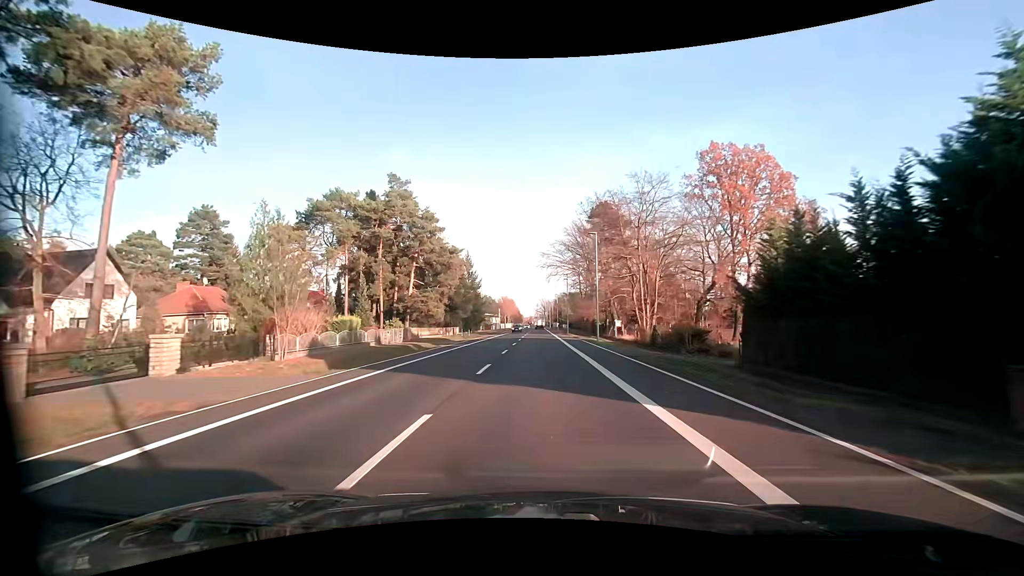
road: primary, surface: asphalt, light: Day
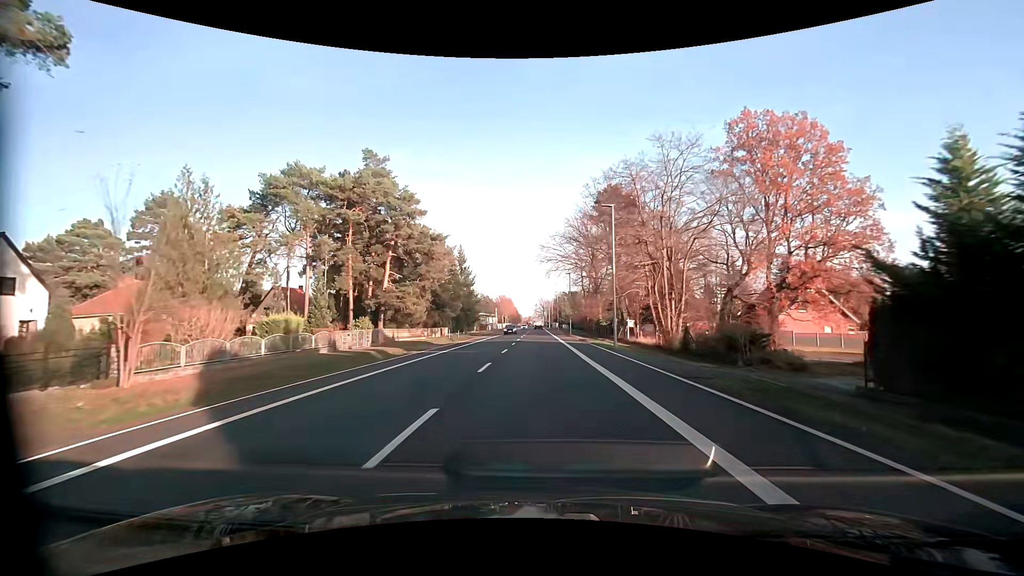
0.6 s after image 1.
(0.0, +8.6) m; 0°
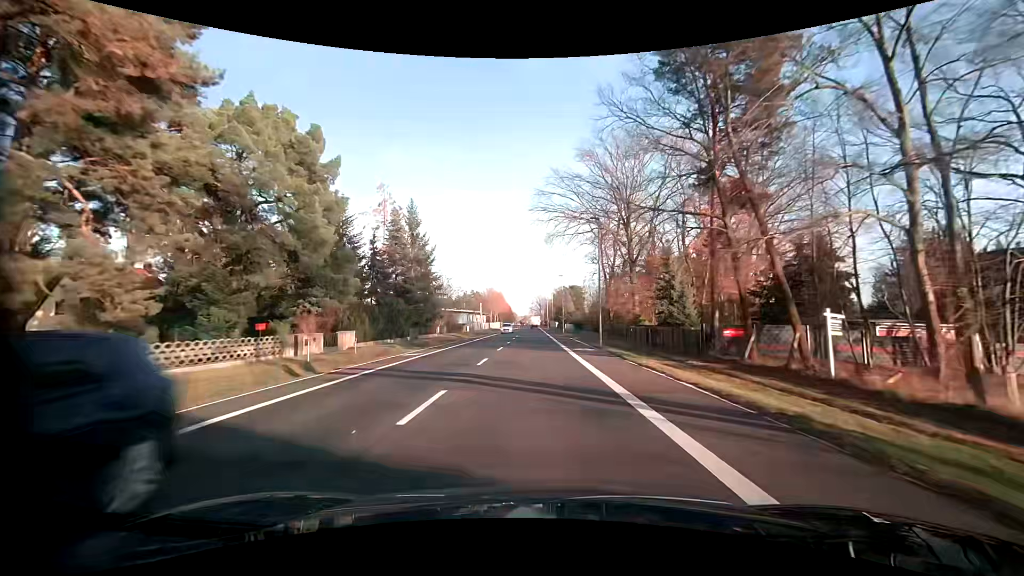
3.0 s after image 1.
(+0.2, +34.5) m; +1°
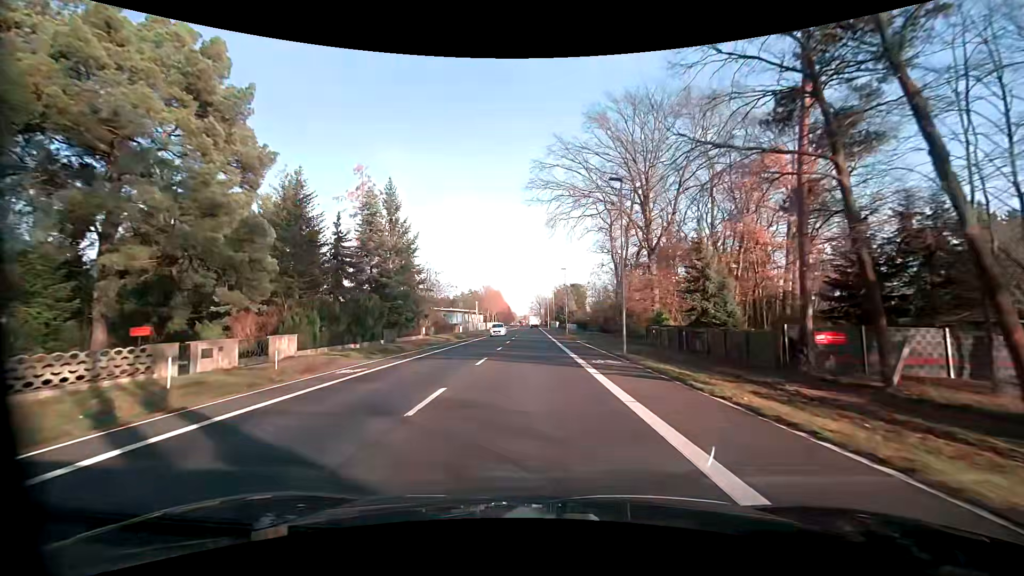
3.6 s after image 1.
(0.0, +8.6) m; 0°
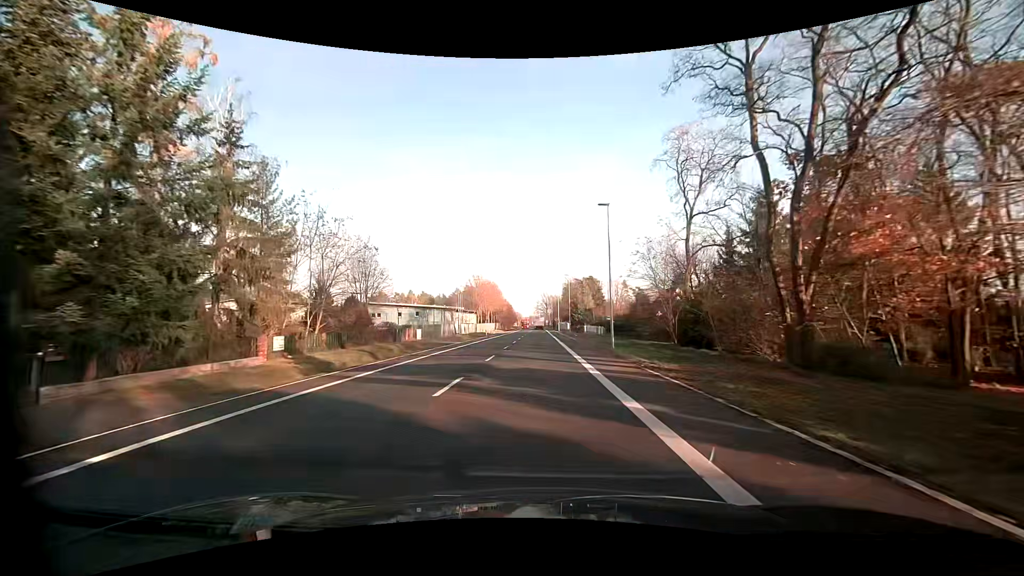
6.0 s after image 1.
(0.0, +34.2) m; 0°
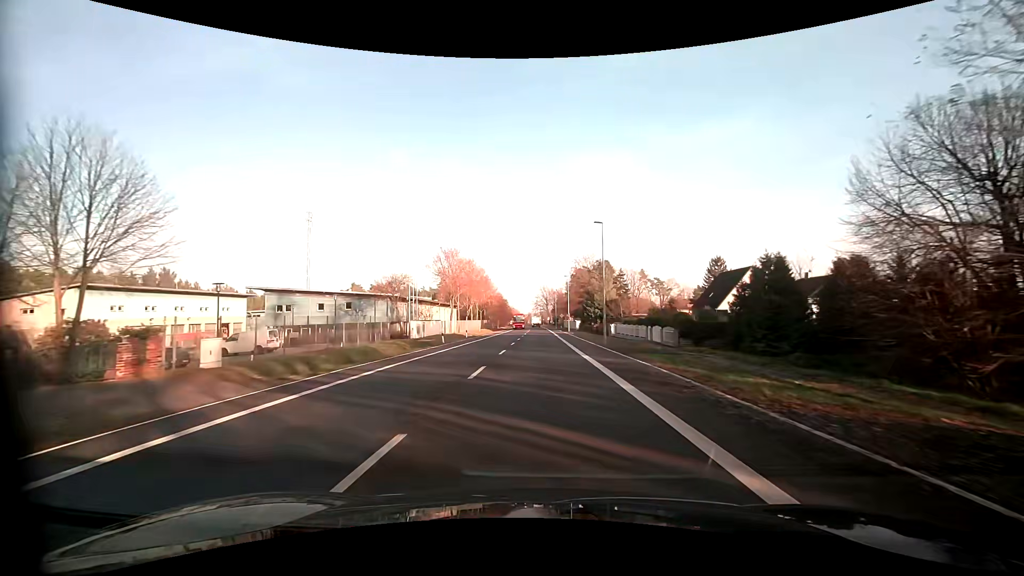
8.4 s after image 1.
(-0.1, +33.7) m; 0°
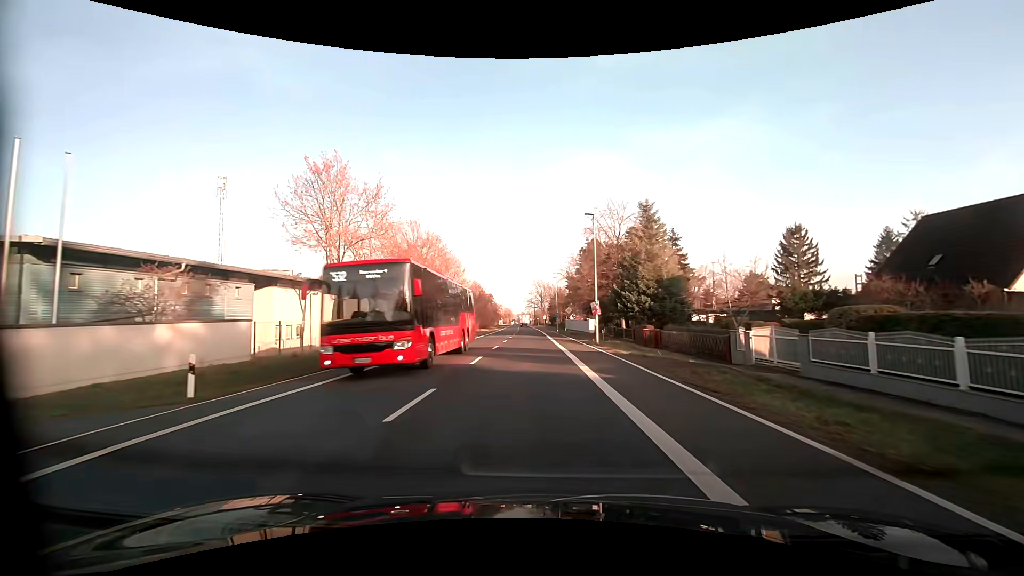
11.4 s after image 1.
(+0.8, +41.2) m; +1°
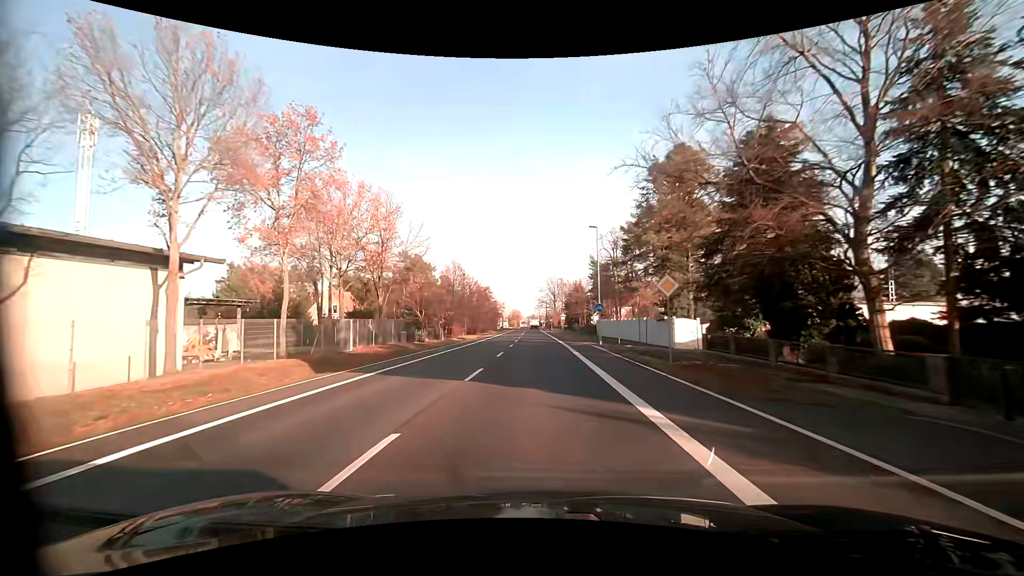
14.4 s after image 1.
(-0.6, +40.3) m; -1°
(0, +10) (0, +20) (0, +30) (0, +40) (0, +50) (0, +60) (0, +70) (-1, +80) (-1, +90) (-1, +100) m
